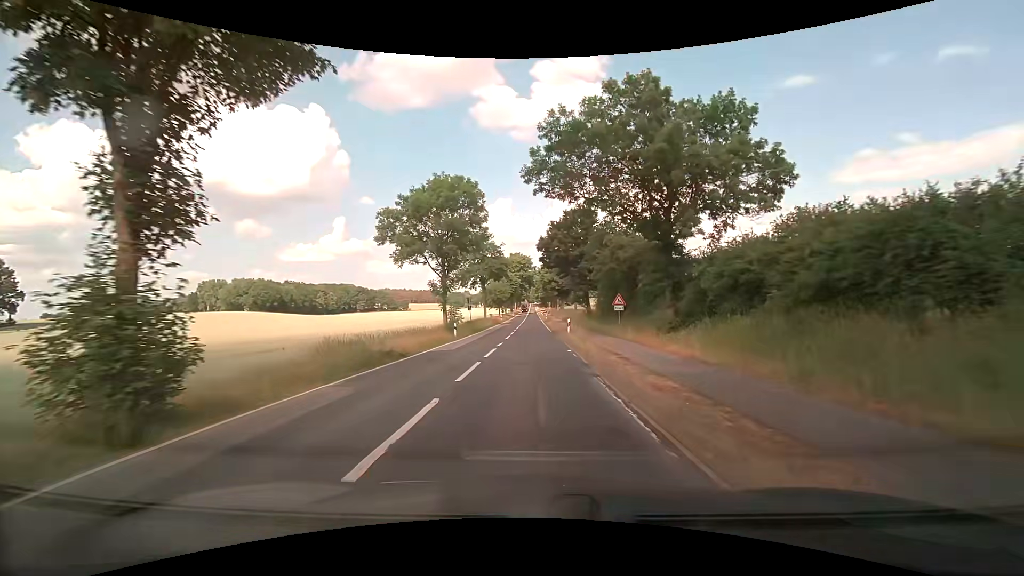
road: secondary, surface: asphalt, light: Day
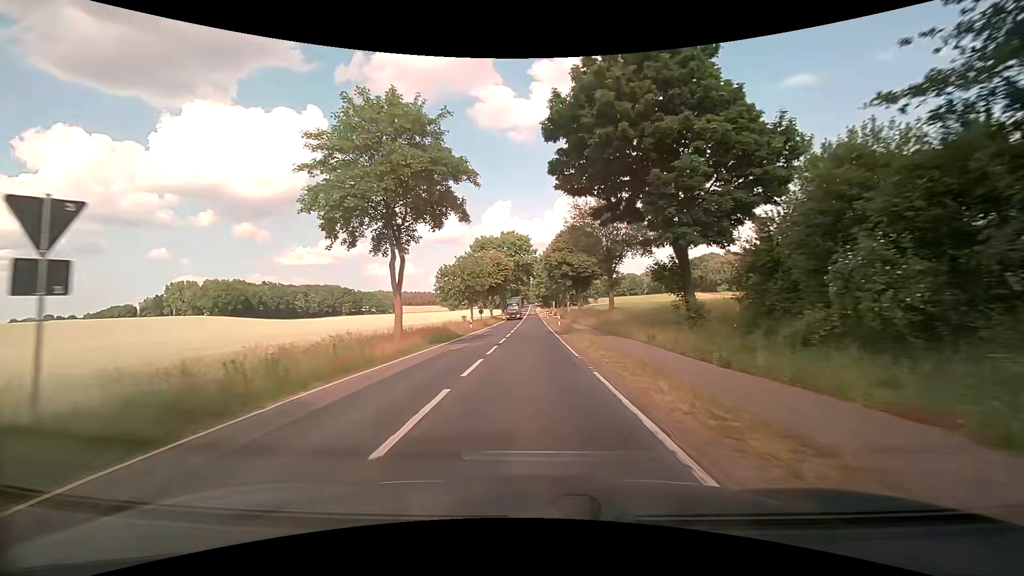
(-0.2, +41.7) m; 0°
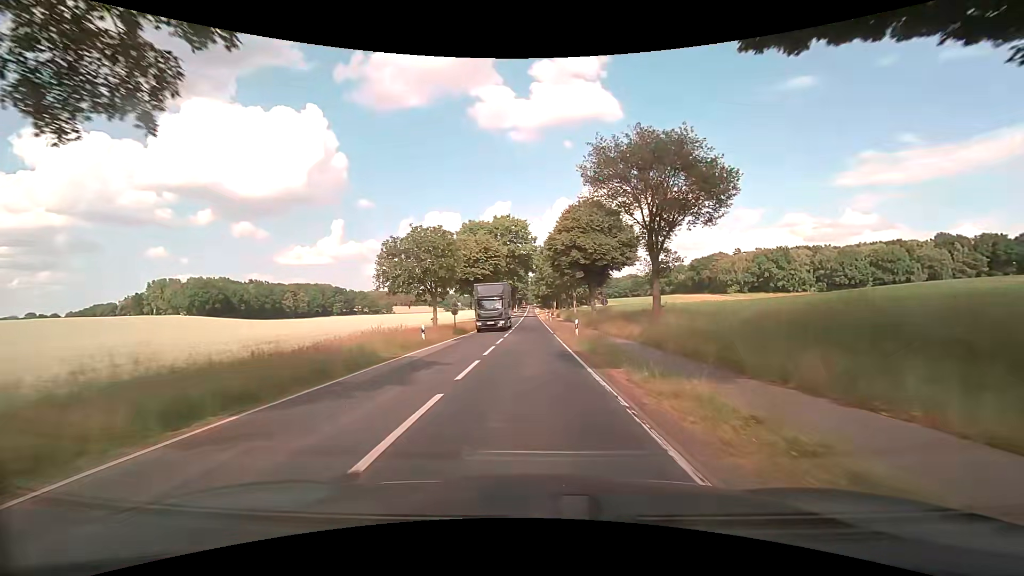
(0.0, +18.6) m; 0°
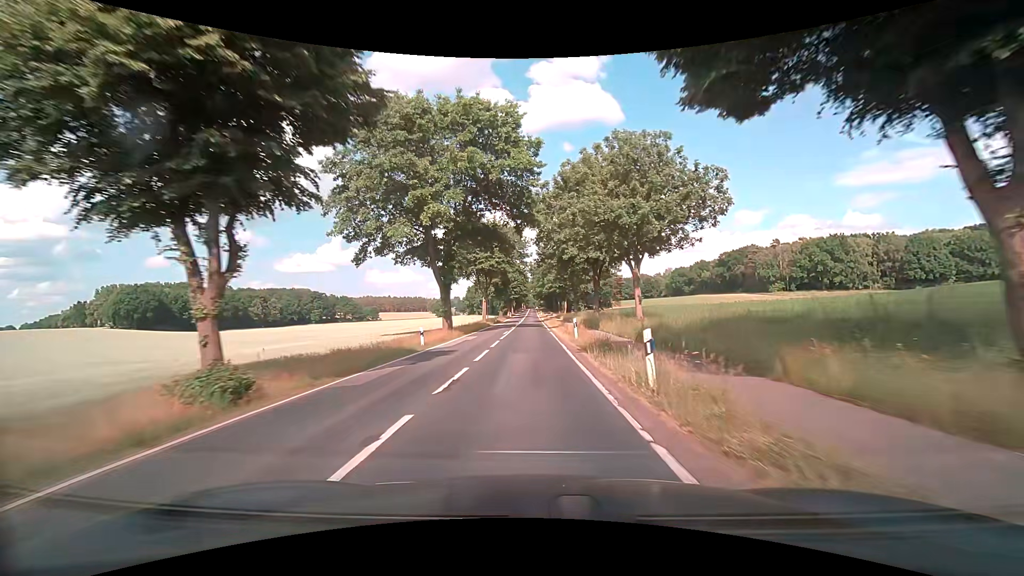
(+0.1, +49.8) m; 0°
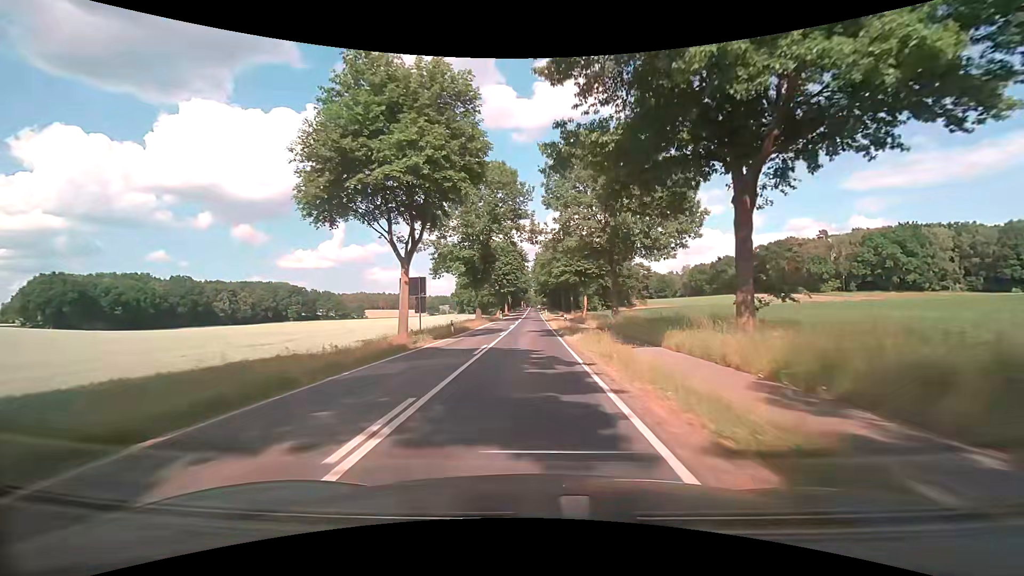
(-0.1, +41.2) m; 0°
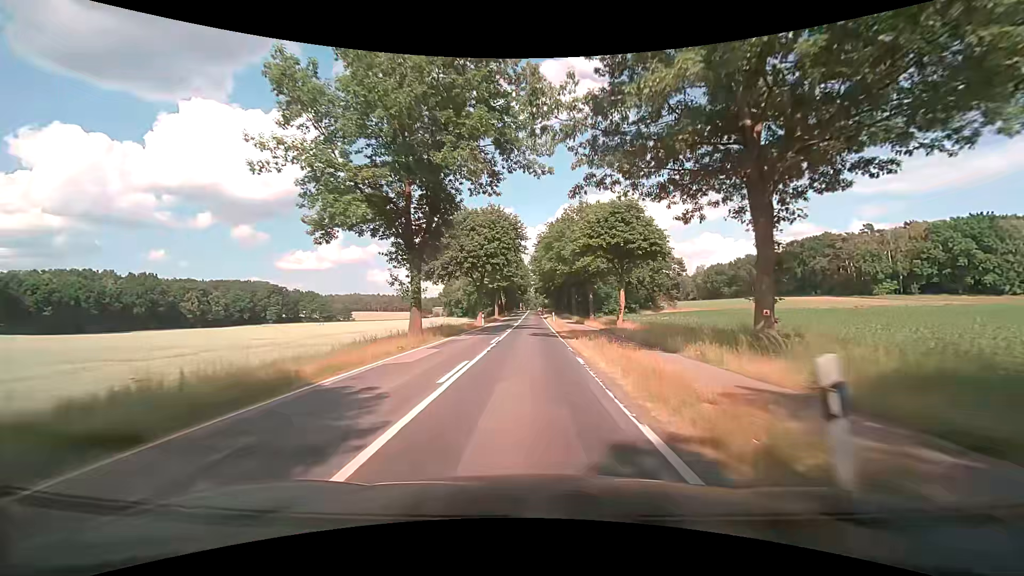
(-0.1, +30.1) m; 0°
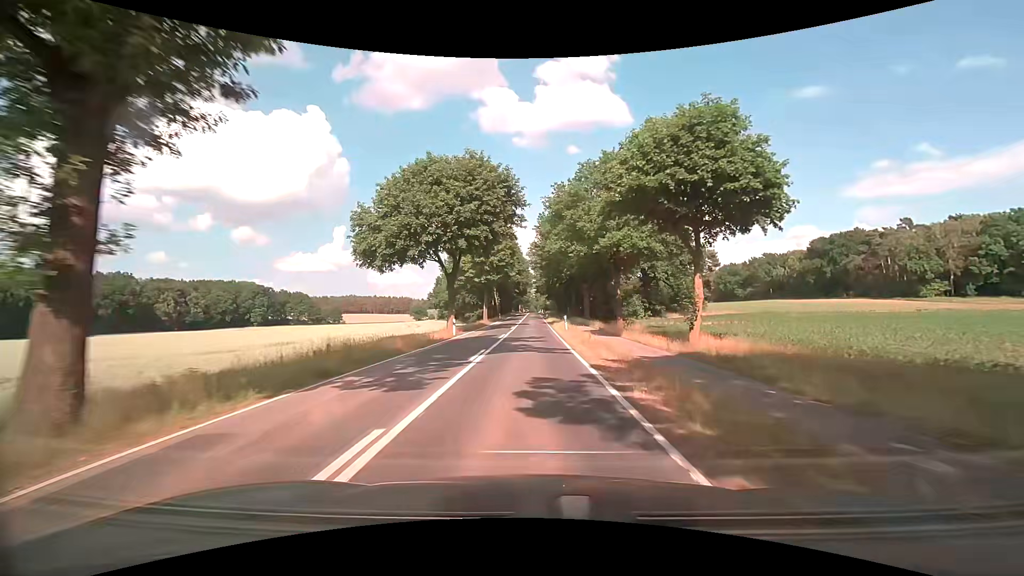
(-0.2, +19.7) m; 0°
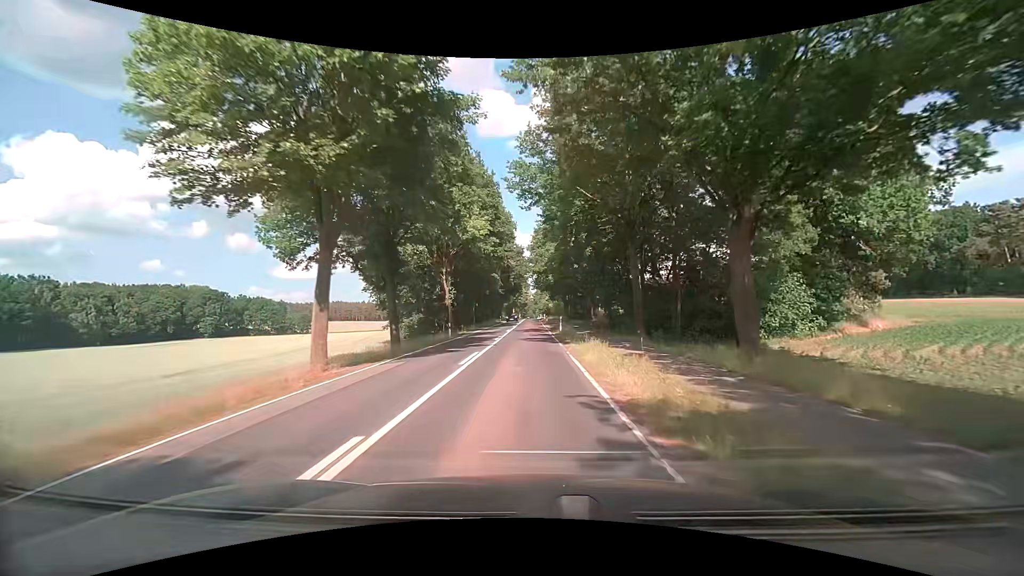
(+0.1, +48.2) m; 0°
(0, +10) (0, +20) (0, +30) (0, +40) (0, +50) (0, +60) (0, +70) (0, +80) (0, +90) (0, +100) m
